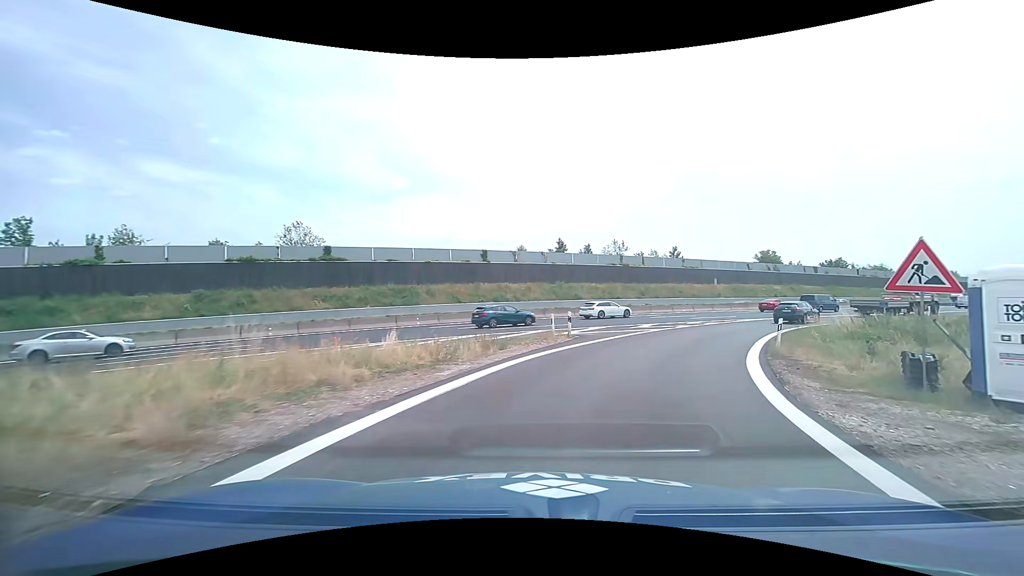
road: motorway_link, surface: asphalt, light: Day
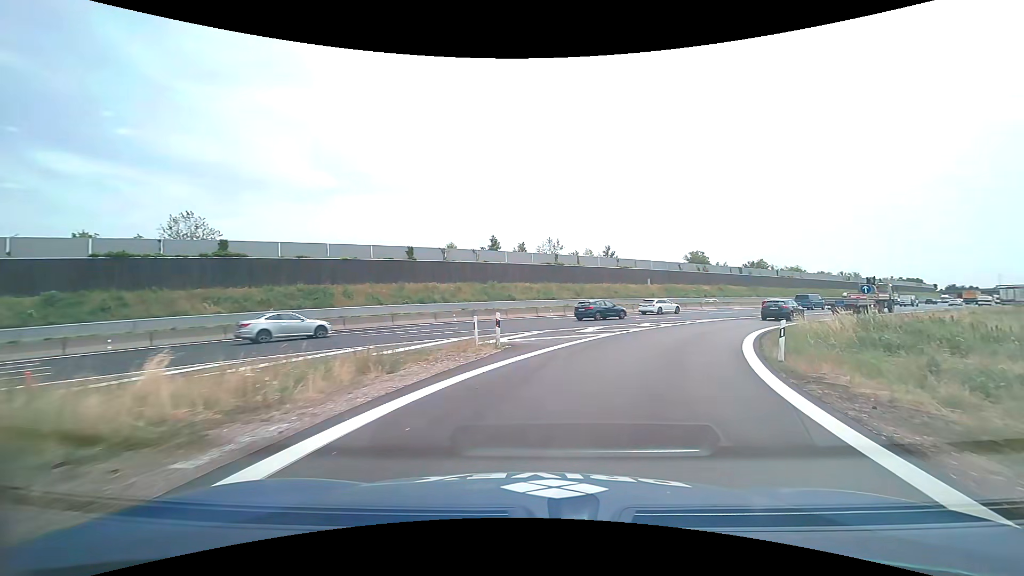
(+0.4, +5.8) m; +8°
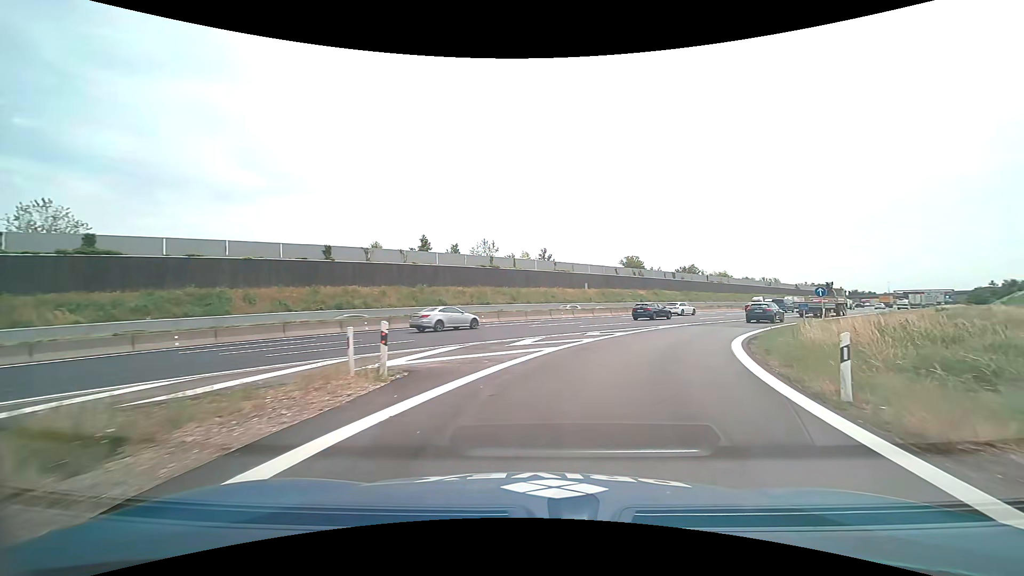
(+0.4, +5.8) m; +7°
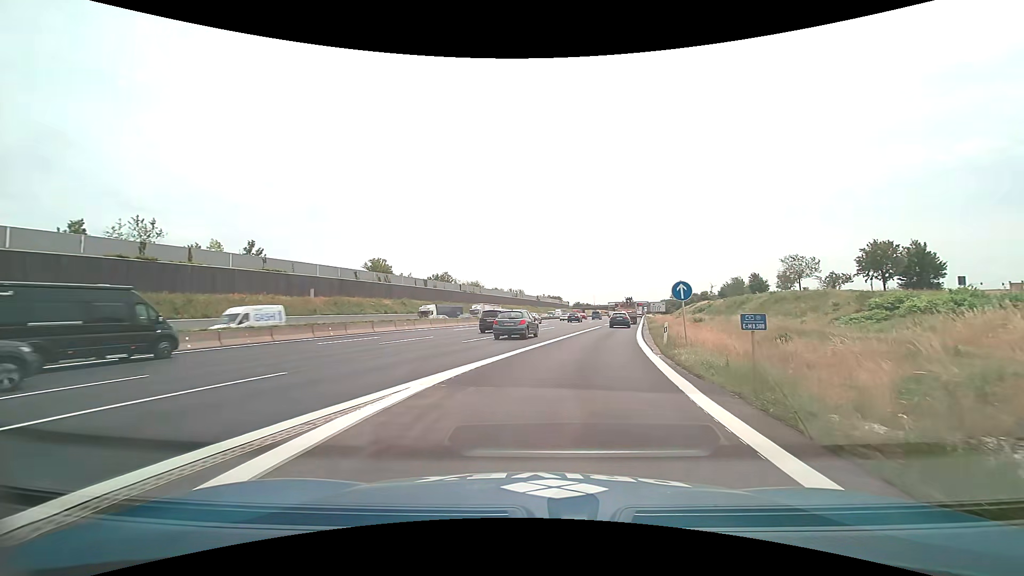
(+5.7, +22.2) m; +28°
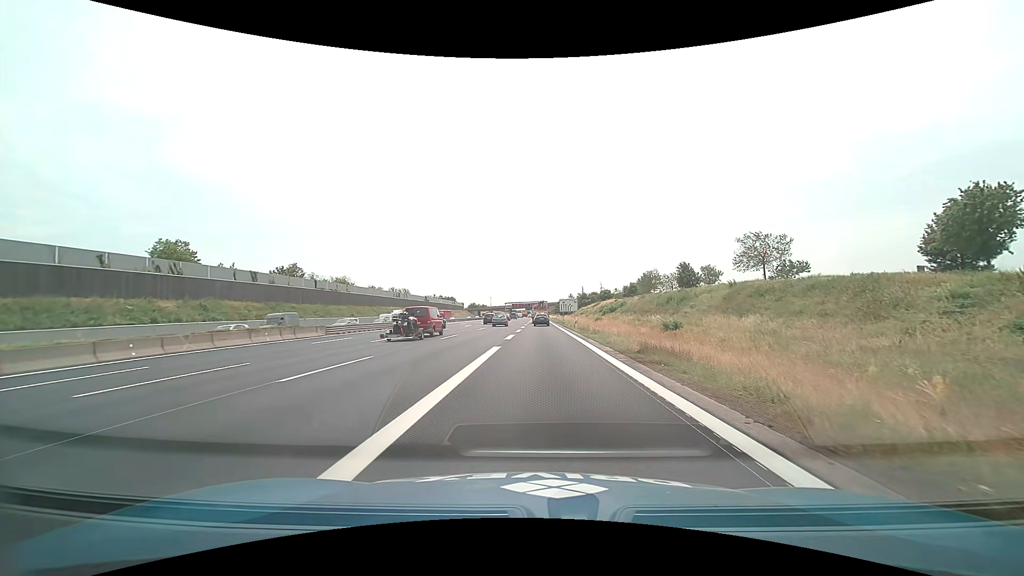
(+3.8, +29.5) m; +12°
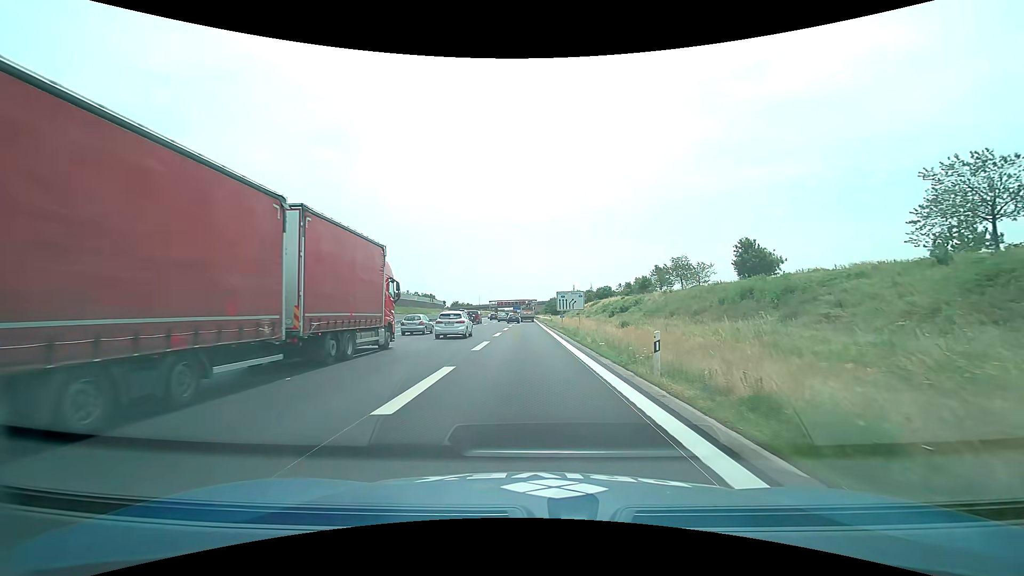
(+0.8, +32.0) m; +2°
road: motorway
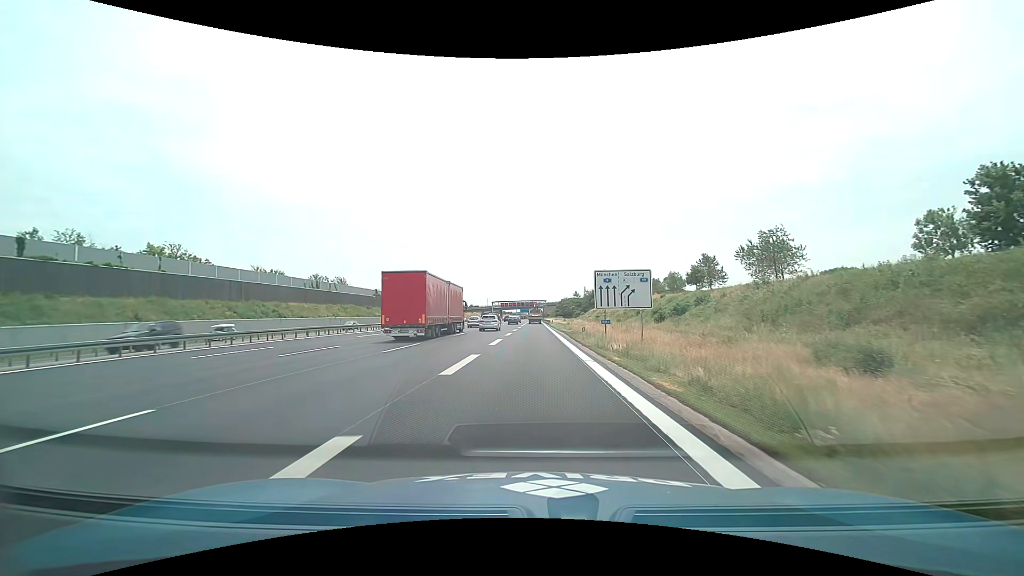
(-0.2, +32.0) m; -1°
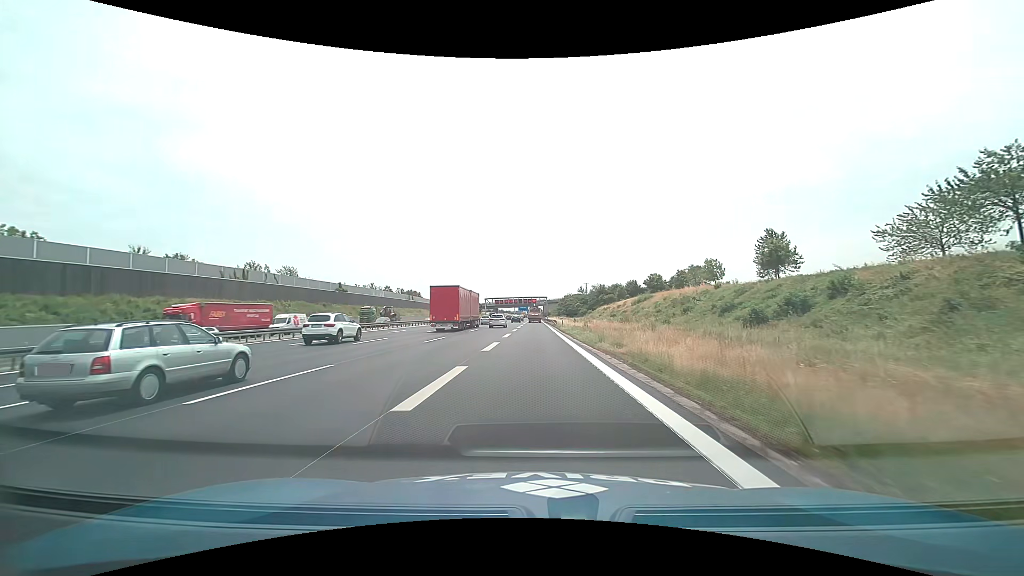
(-0.1, +29.0) m; 0°
(0, +10) (0, +20) (0, +30) (0, +40) (0, +50) (0, +60) (0, +70) (0, +80) (0, +90) (0, +100) m
